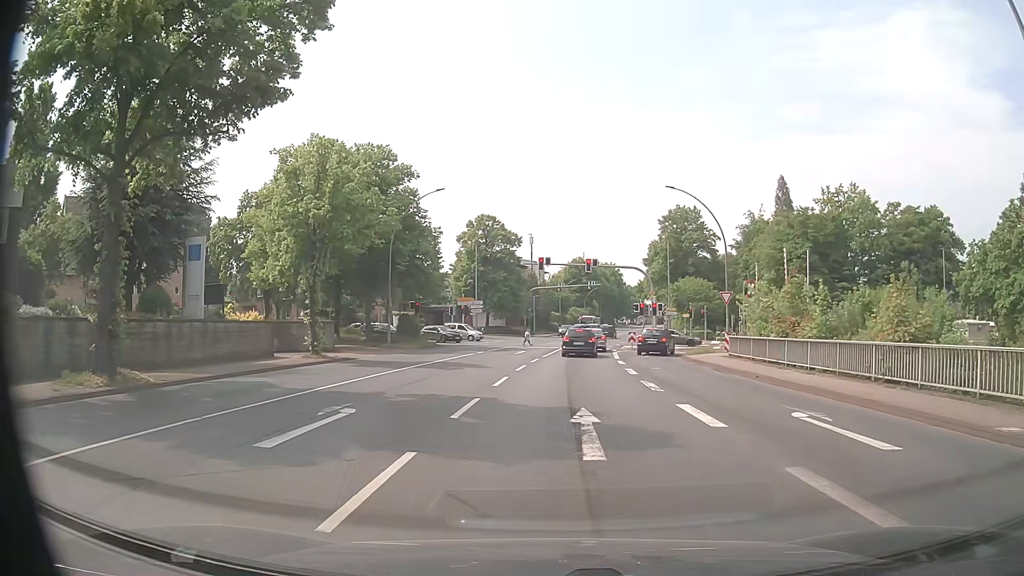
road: primary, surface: asphalt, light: Day
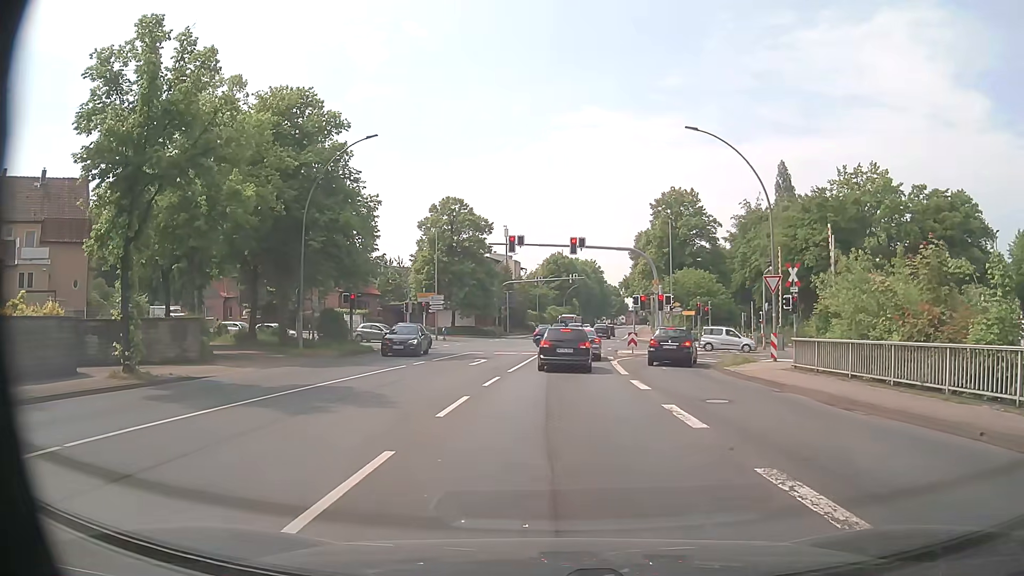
(+0.2, +11.9) m; +2°
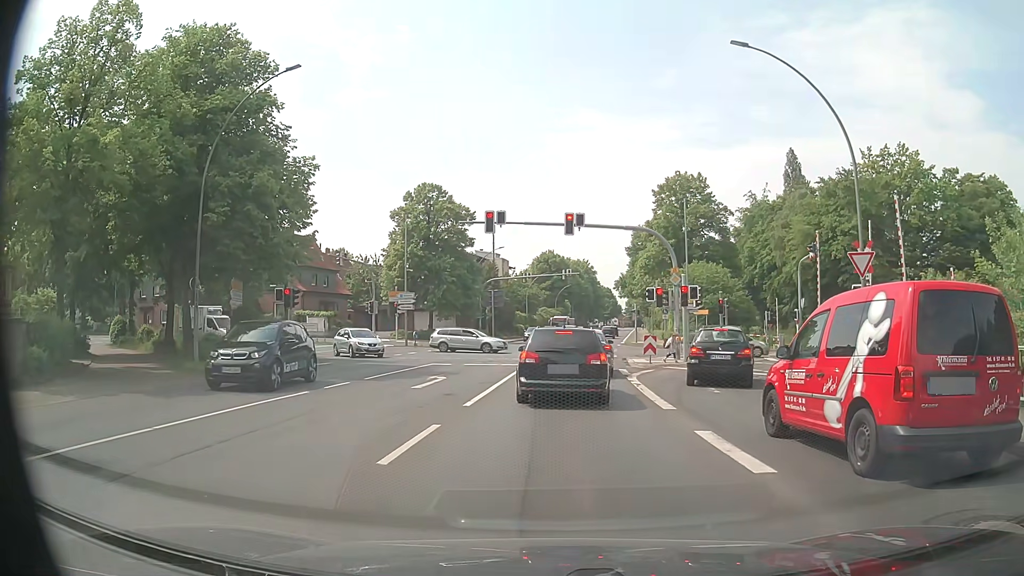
(0.0, +9.1) m; +1°
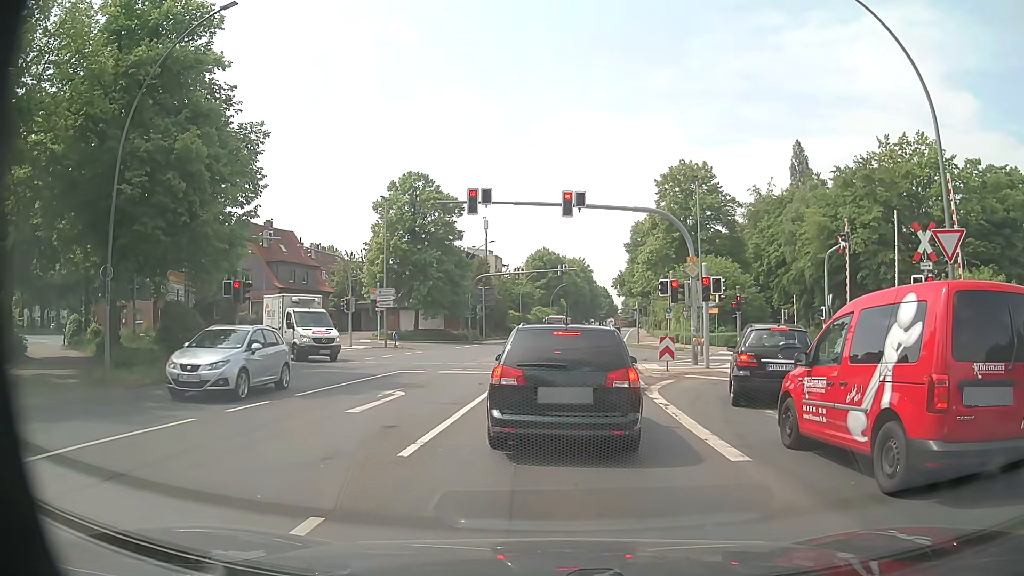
(-0.1, +4.7) m; 0°
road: tertiary_link
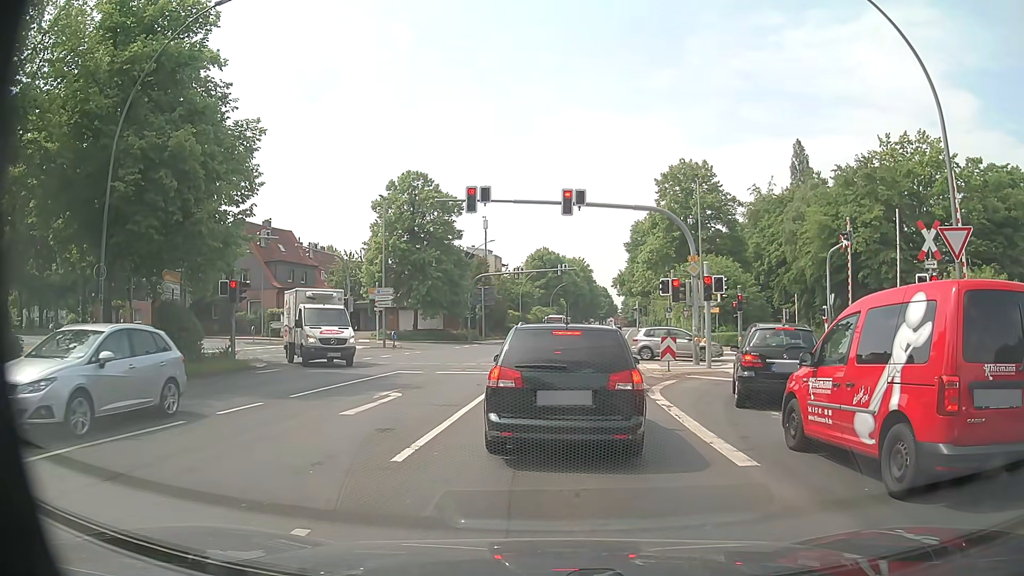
(0.0, +0.3) m; 0°
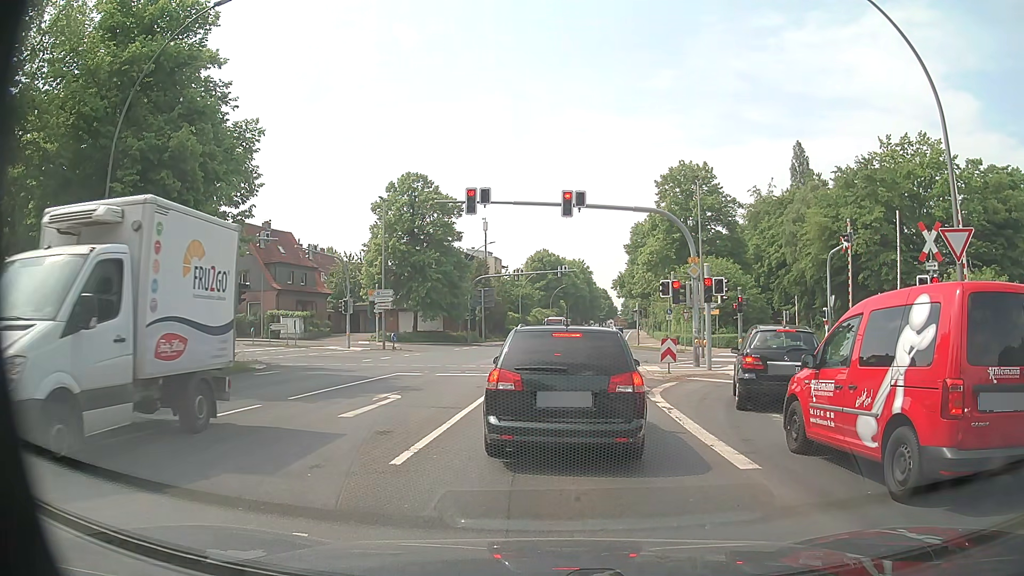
(0.0, +0.2) m; 0°
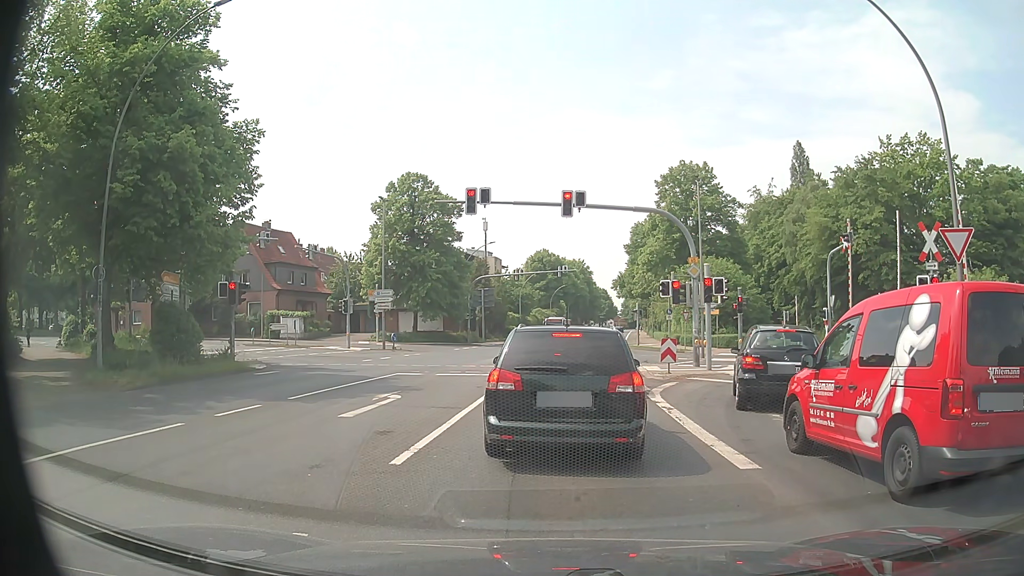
(0.0, 0.0) m; 0°
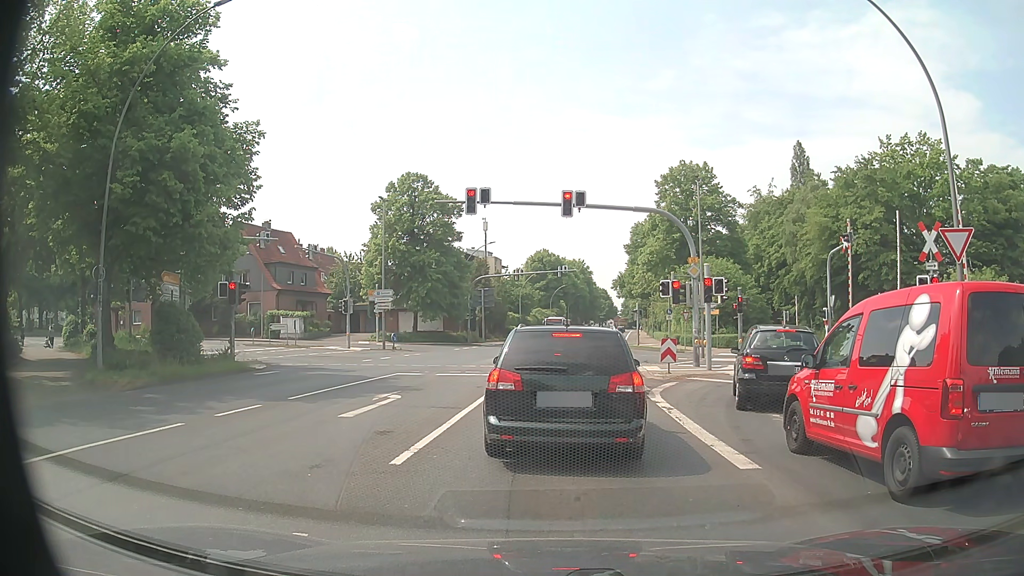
(0.0, 0.0) m; 0°
(0, +10) (0, +20) (+1, +30) (+2, +40) (+3, +50) (+4, +60) (+5, +70) (+6, +80) (+7, +90) (+9, +100) m
